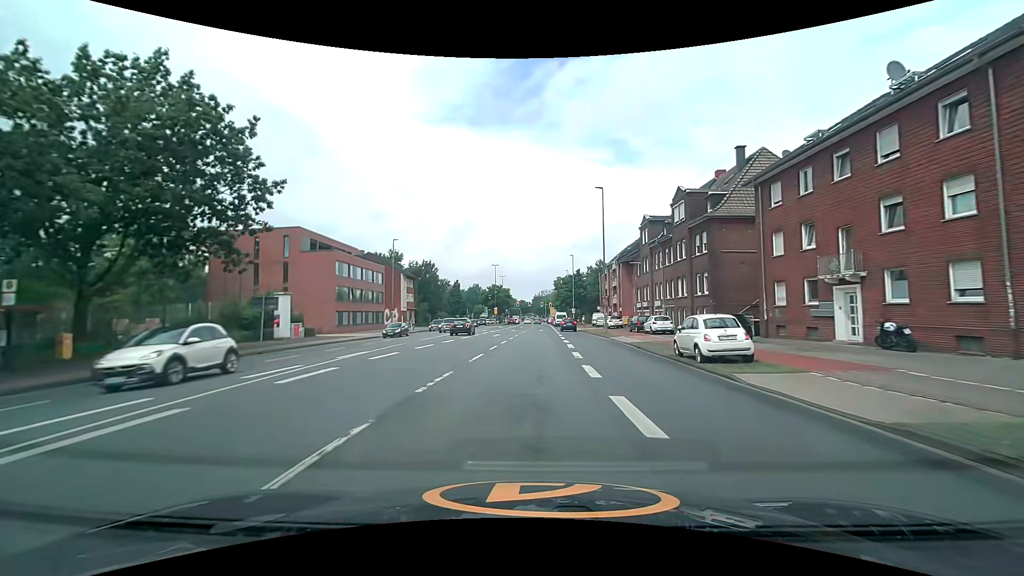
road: primary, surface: asphalt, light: Day
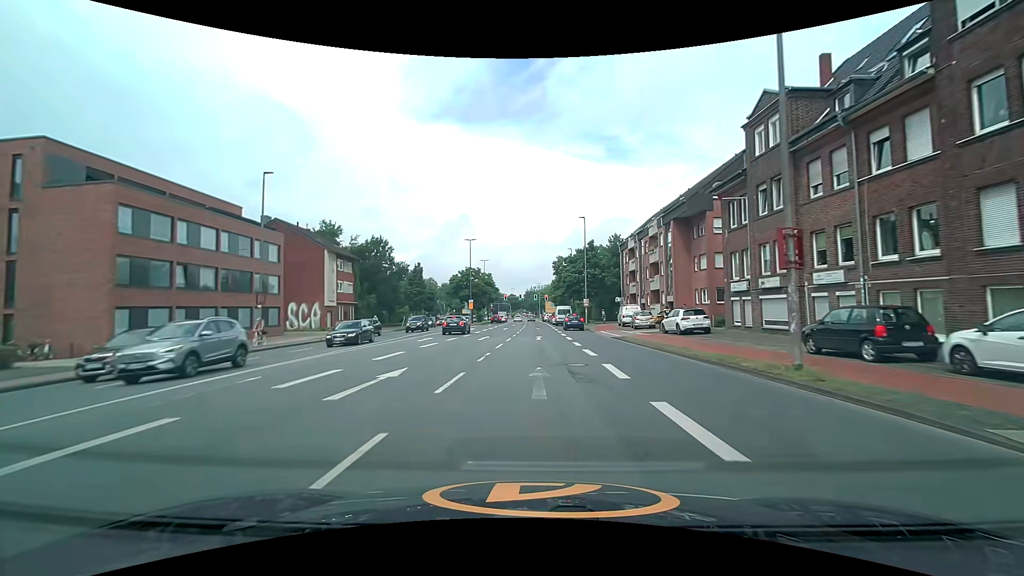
(+0.4, +30.7) m; +1°
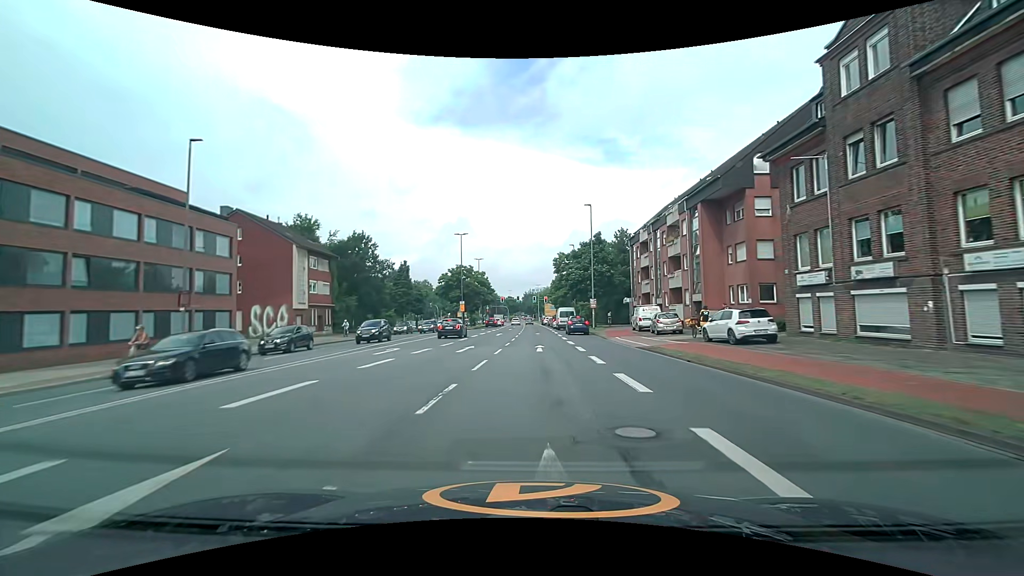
(0.0, +7.7) m; 0°
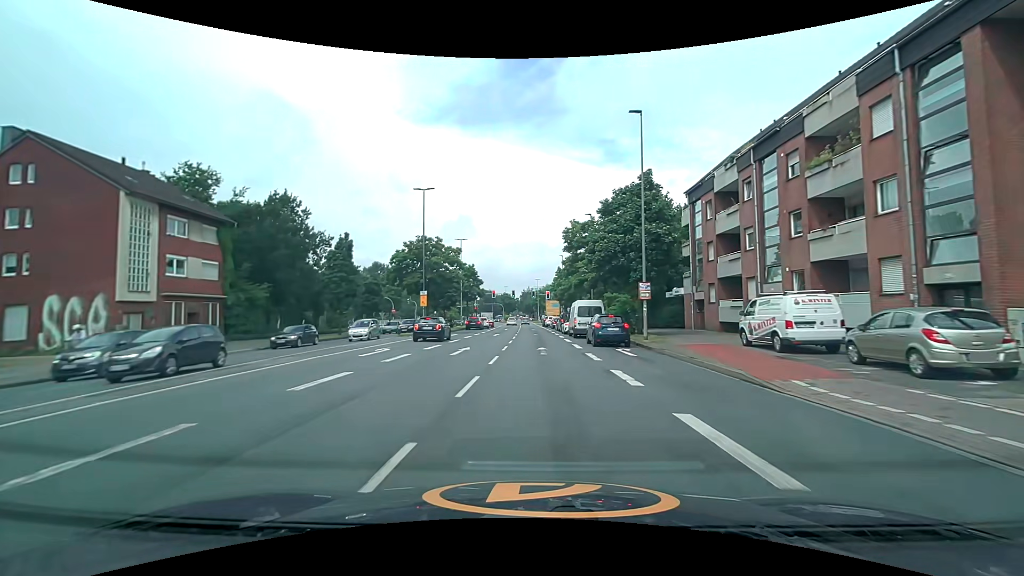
(0.0, +22.4) m; 0°
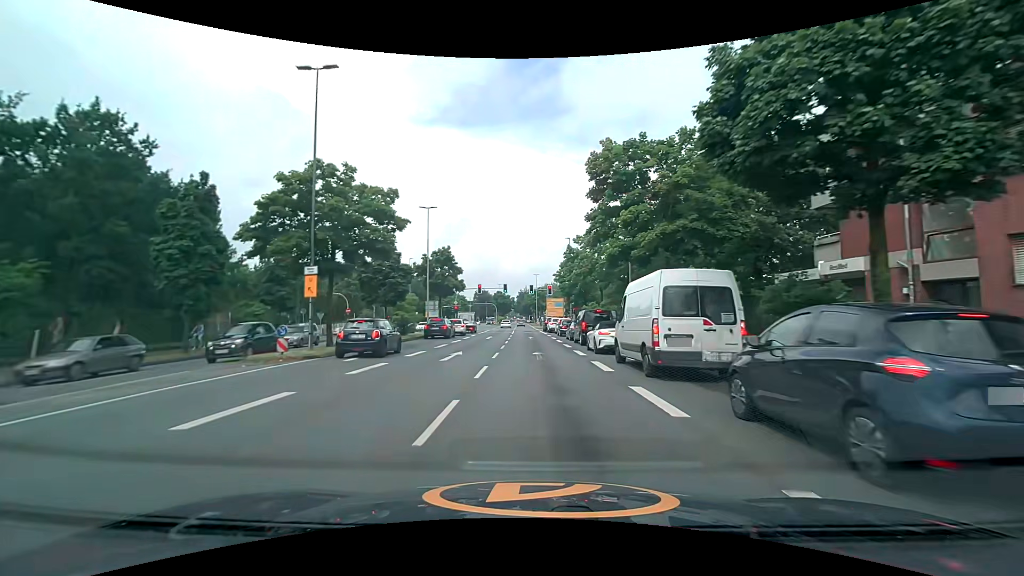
(+0.1, +21.2) m; 0°
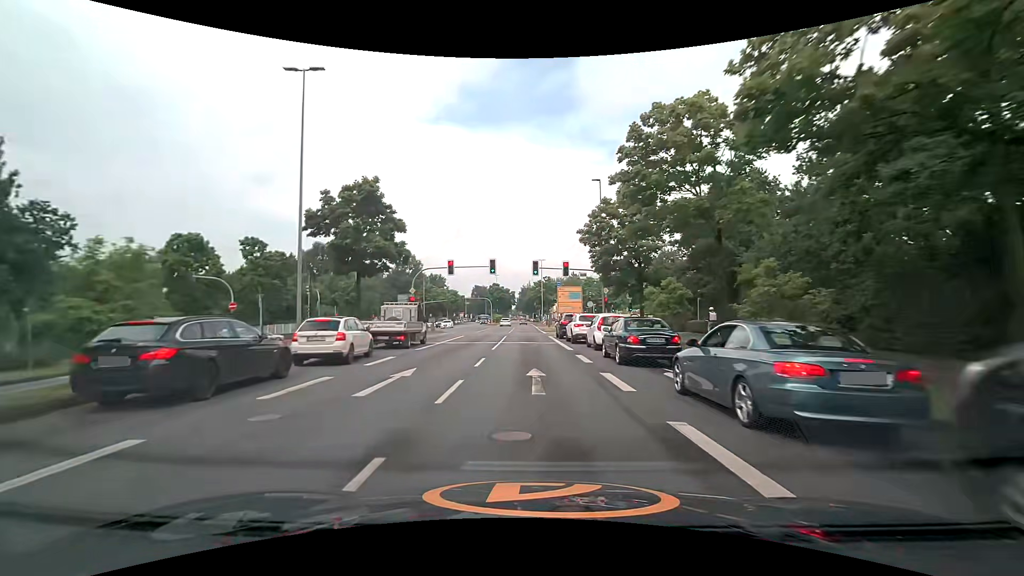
(-0.1, +27.5) m; 0°
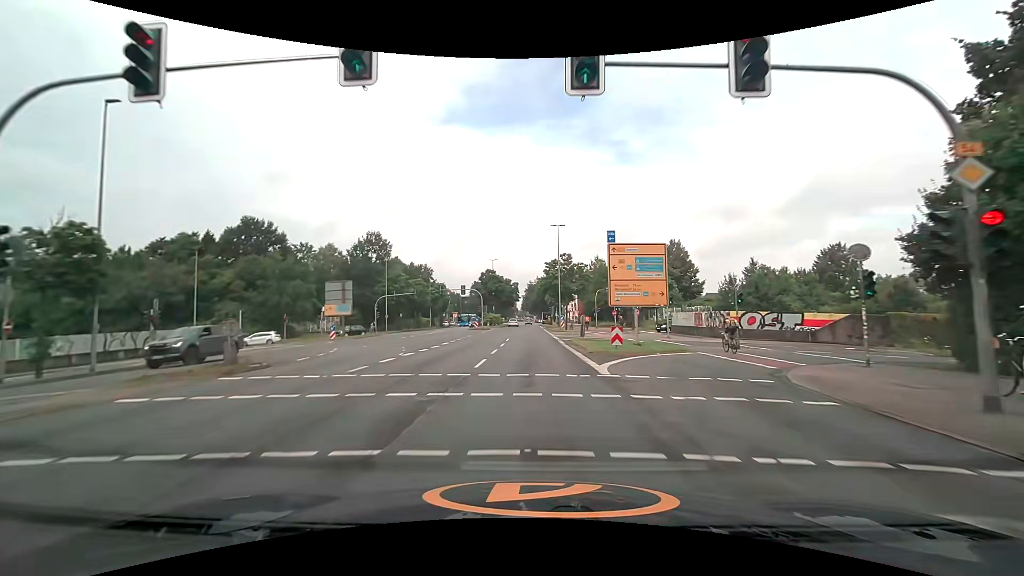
(-0.6, +35.3) m; -1°
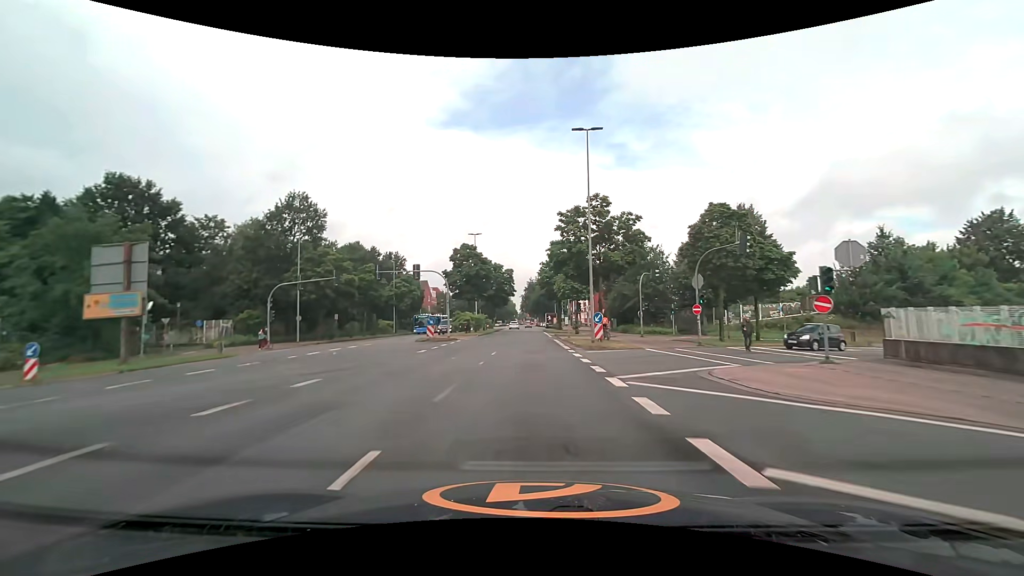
(-0.2, +30.2) m; 0°
(0, +10) (0, +20) (0, +30) (0, +40) (0, +50) (0, +60) (0, +70) (0, +80) (0, +90) (0, +100) m
